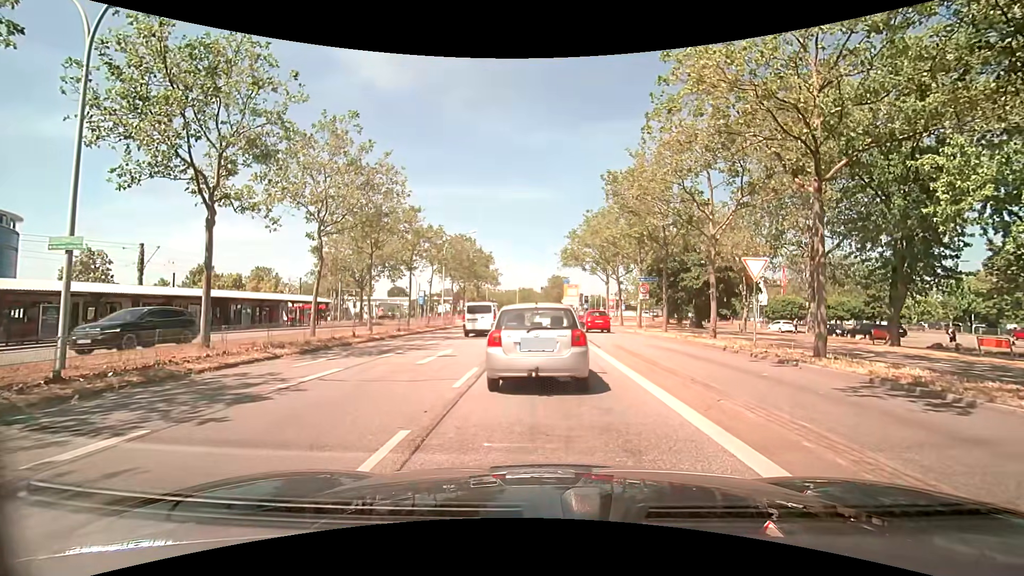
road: primary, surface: asphalt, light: Day
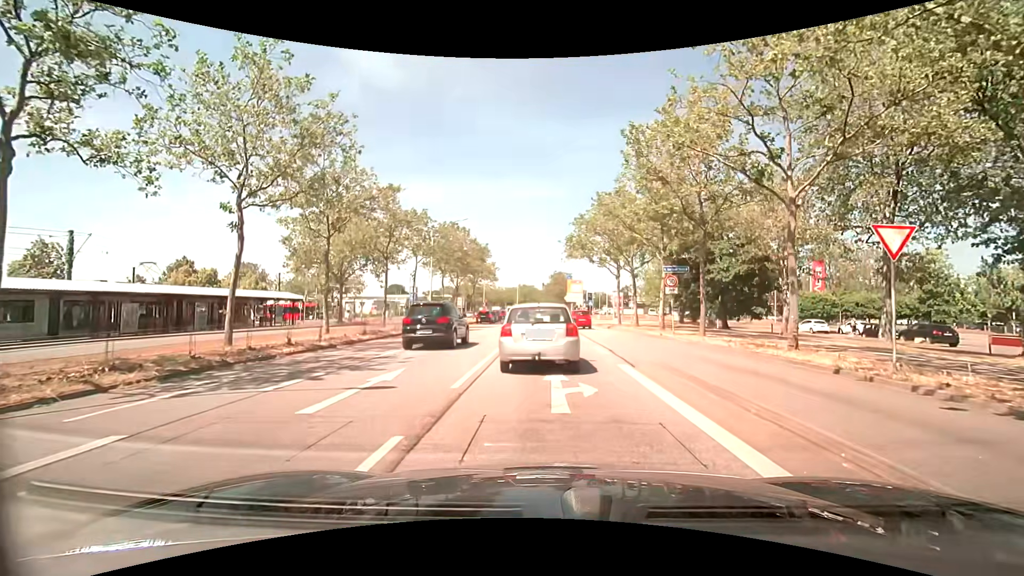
(0.0, +6.8) m; 0°
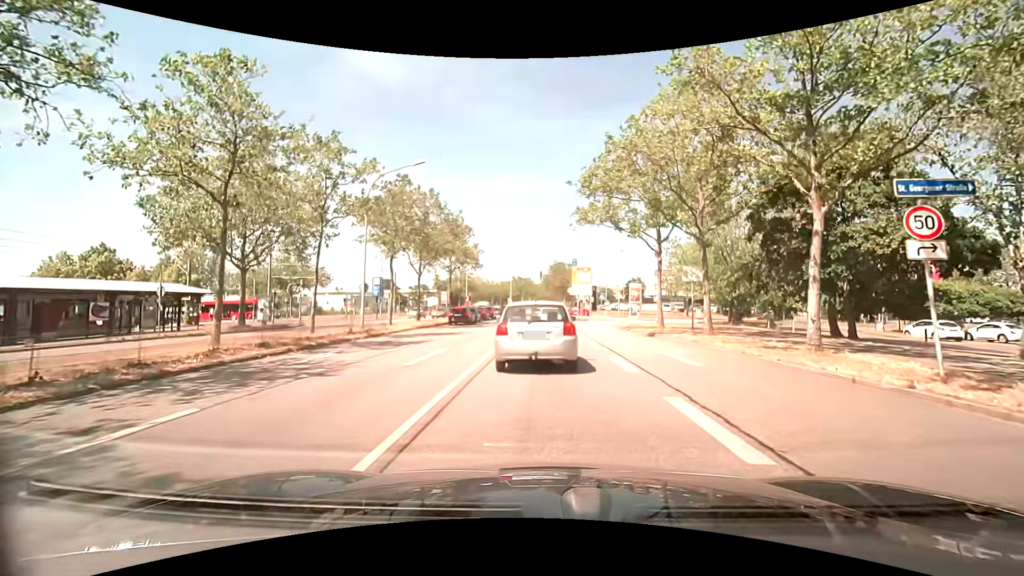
(0.0, +16.7) m; -1°
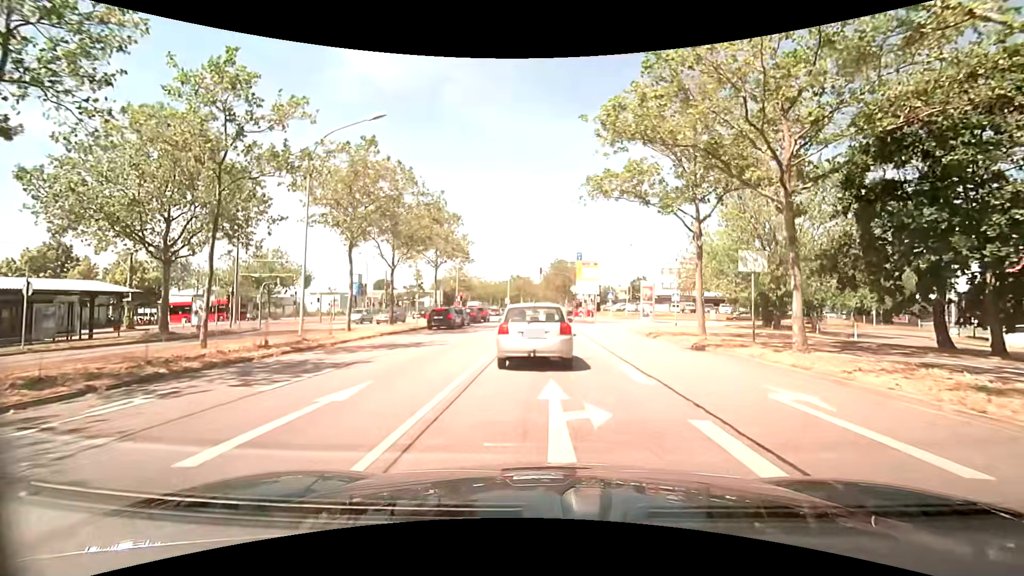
(+0.1, +7.5) m; +1°
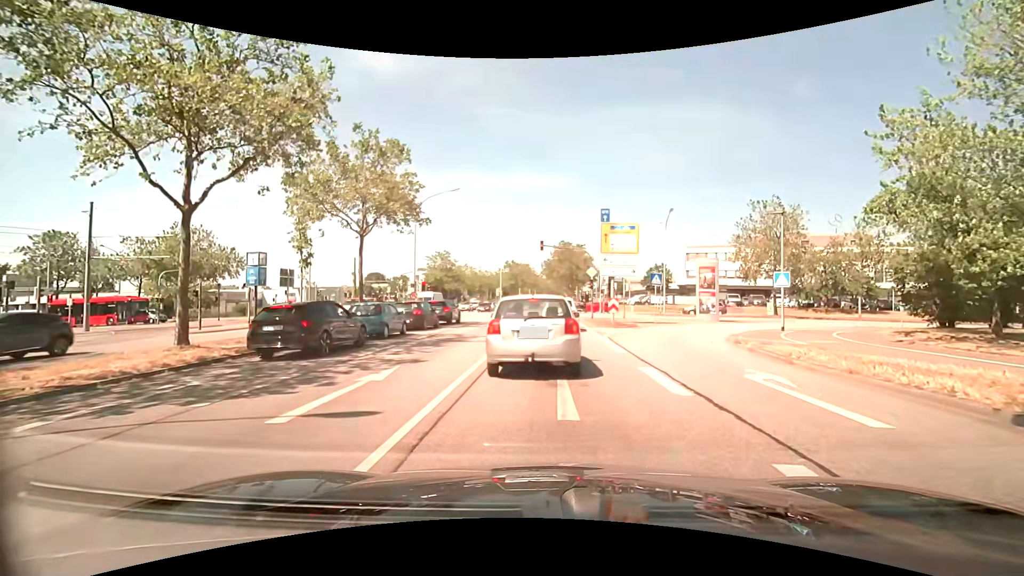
(-0.2, +19.5) m; -1°
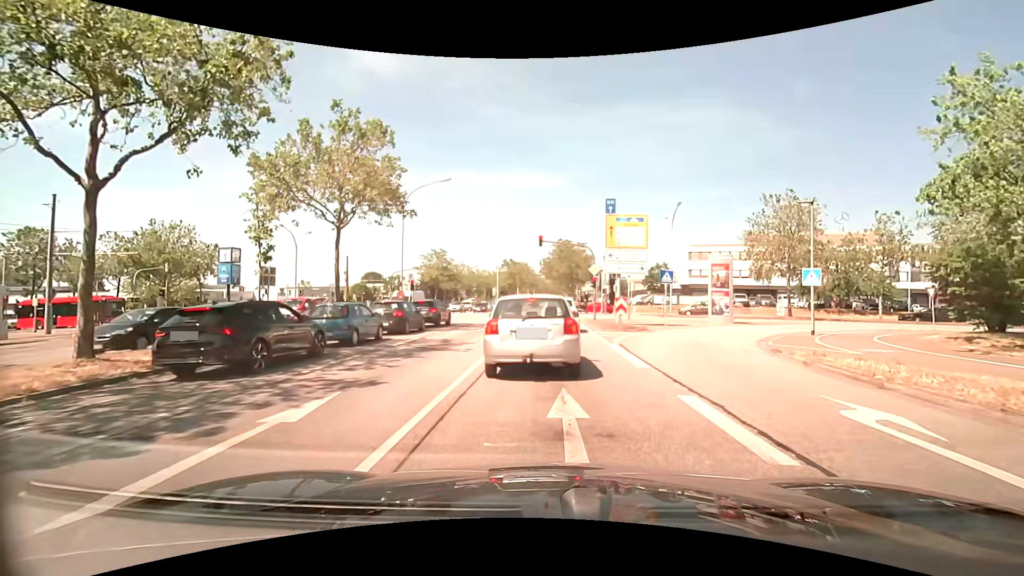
(0.0, +2.9) m; +1°
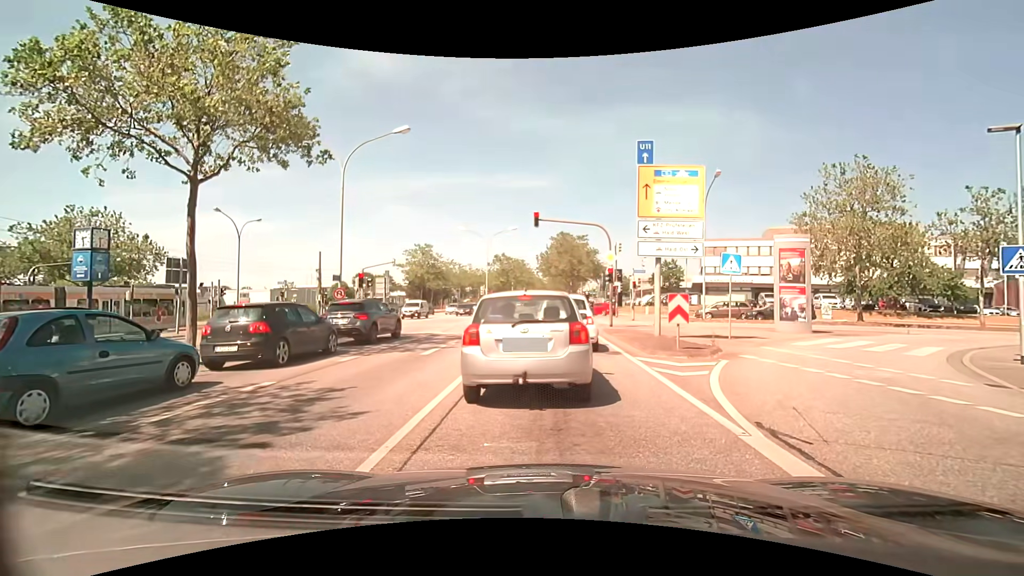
(0.0, +9.6) m; -1°
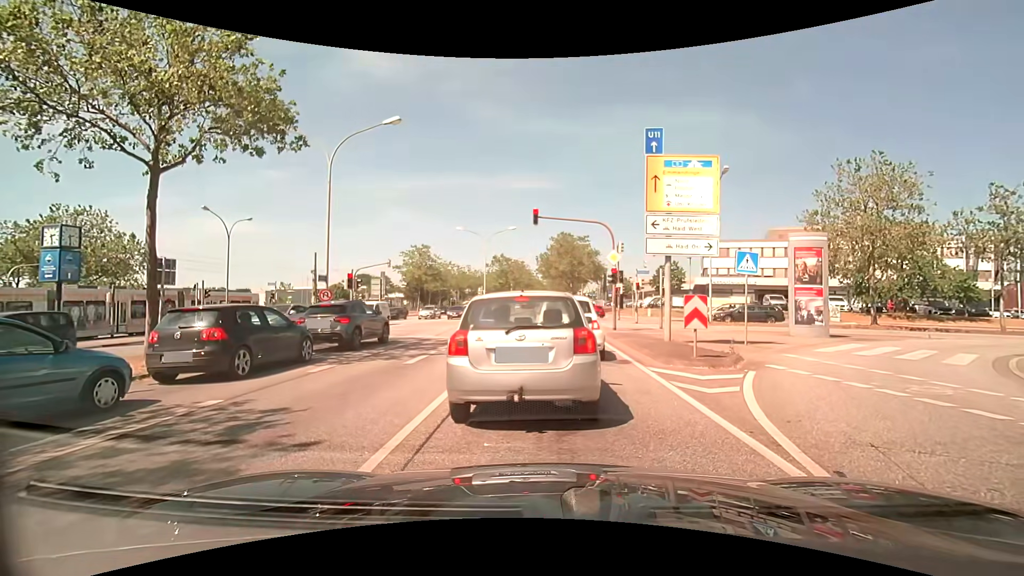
(0.0, +1.3) m; 0°
(0, +10) (0, +20) (+1, +30) (+1, +40) (+1, +50) (+1, +60) (+1, +70) (+2, +80) (+2, +90) (+2, +100) m
